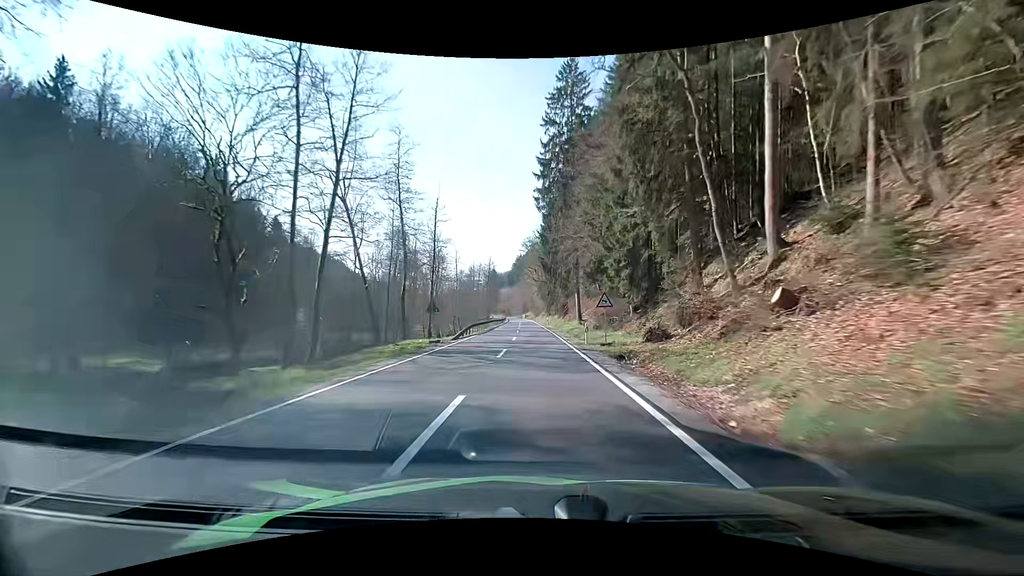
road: secondary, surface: asphalt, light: Day
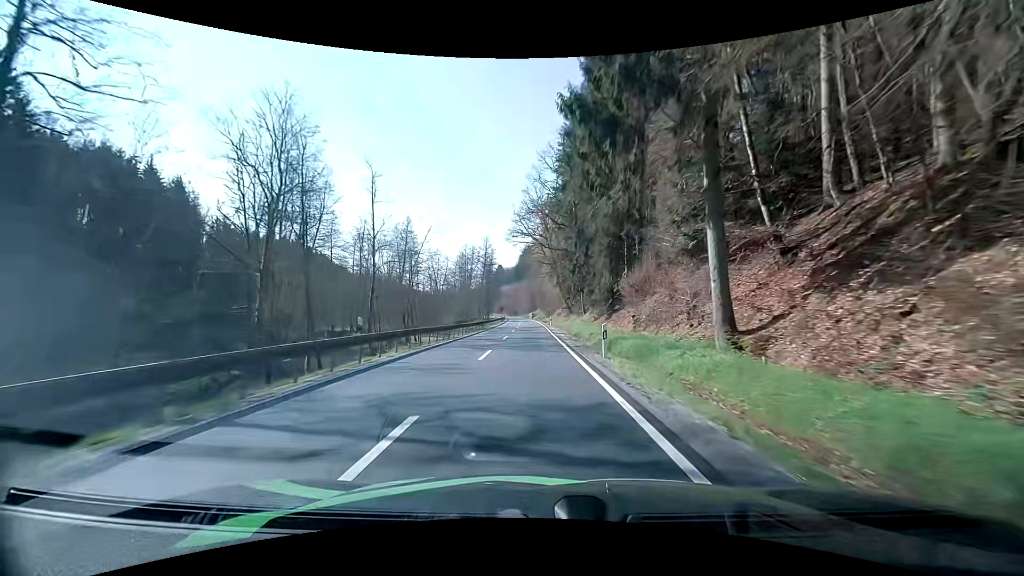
(-0.2, +50.2) m; -1°
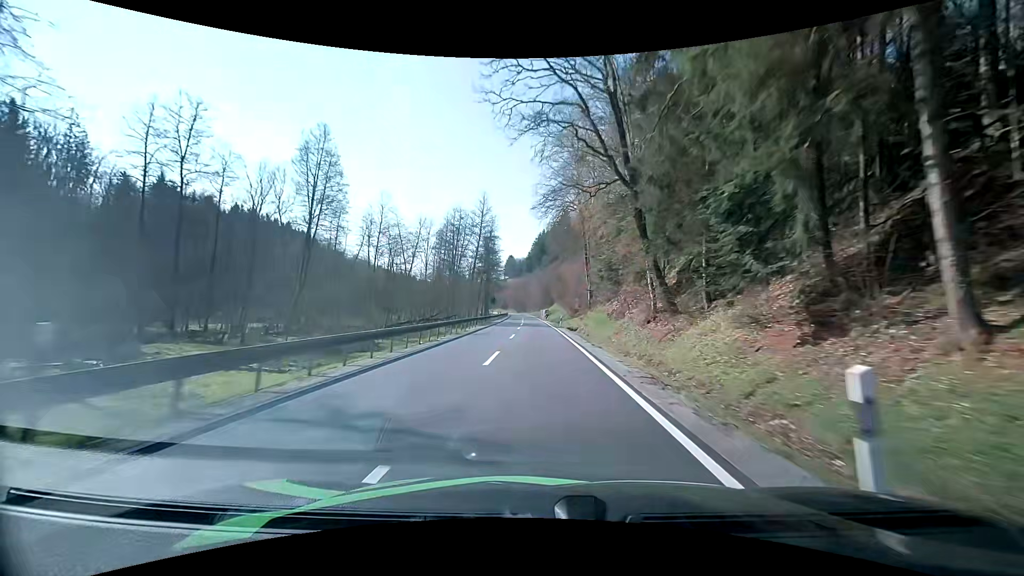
(-0.6, +50.4) m; -1°
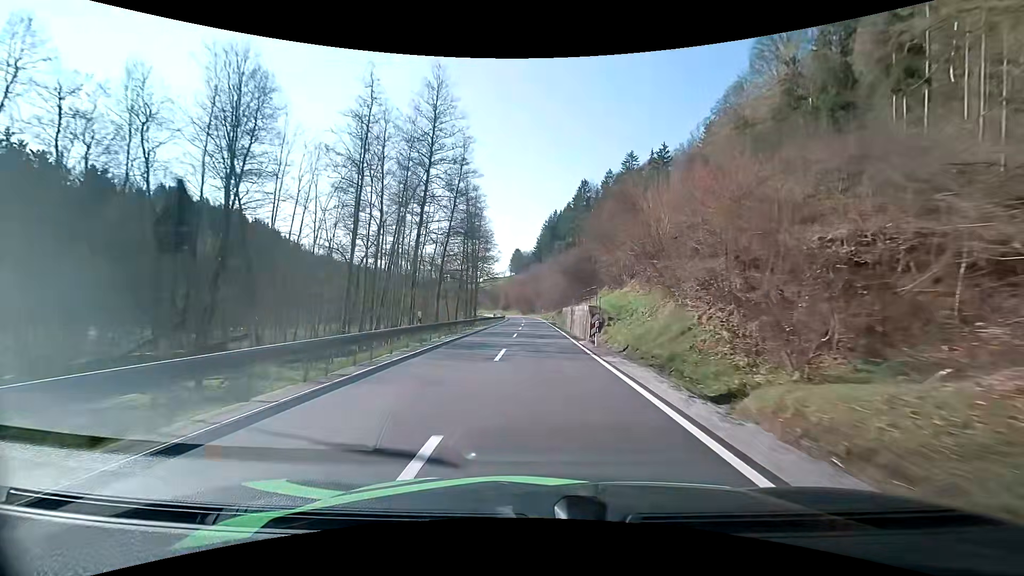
(-0.7, +59.1) m; -1°
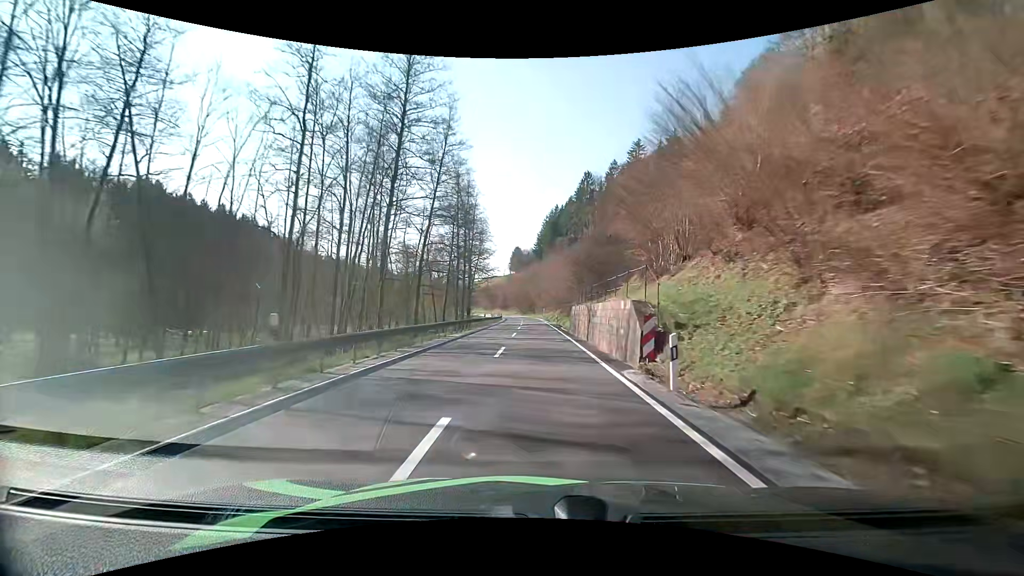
(0.0, +11.2) m; 0°
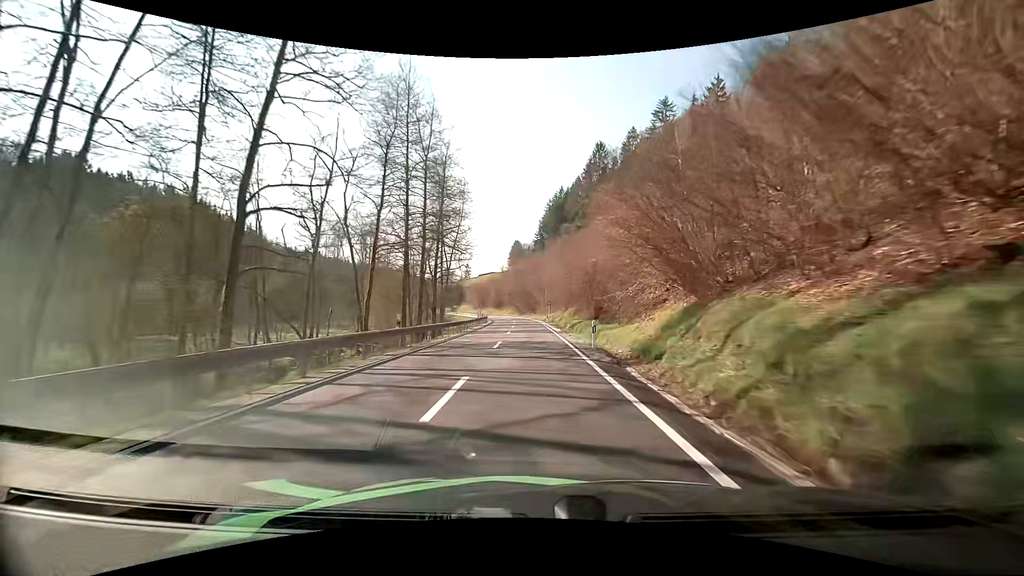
(-0.3, +32.1) m; -1°
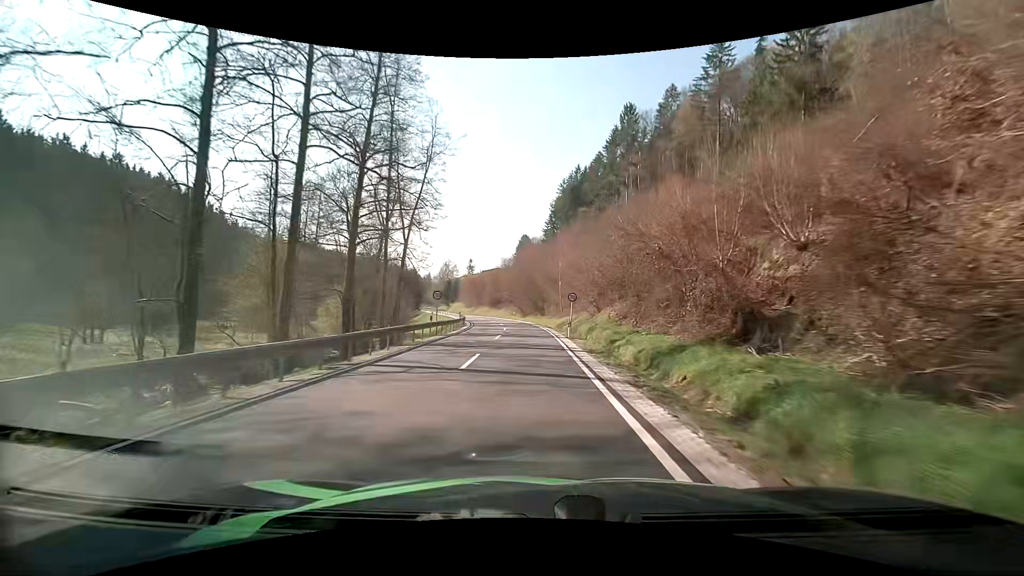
(-0.1, +30.5) m; -1°
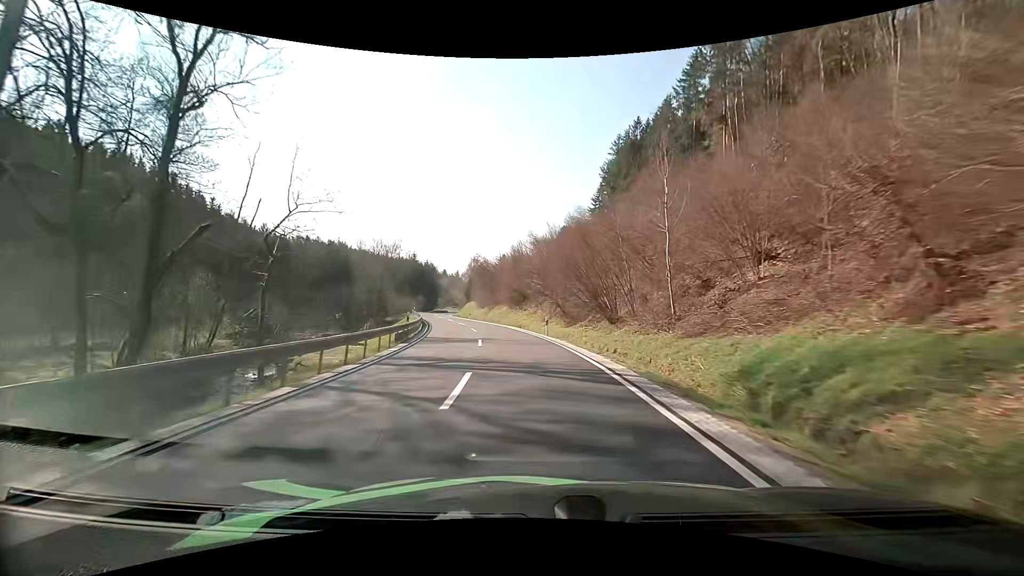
(-1.2, +41.0) m; -4°
(0, +10) (-1, +20) (-2, +30) (-4, +40) (-7, +49) (-9, +59) (-12, +69) (-14, +78) (-17, +88) (-18, +98) m
